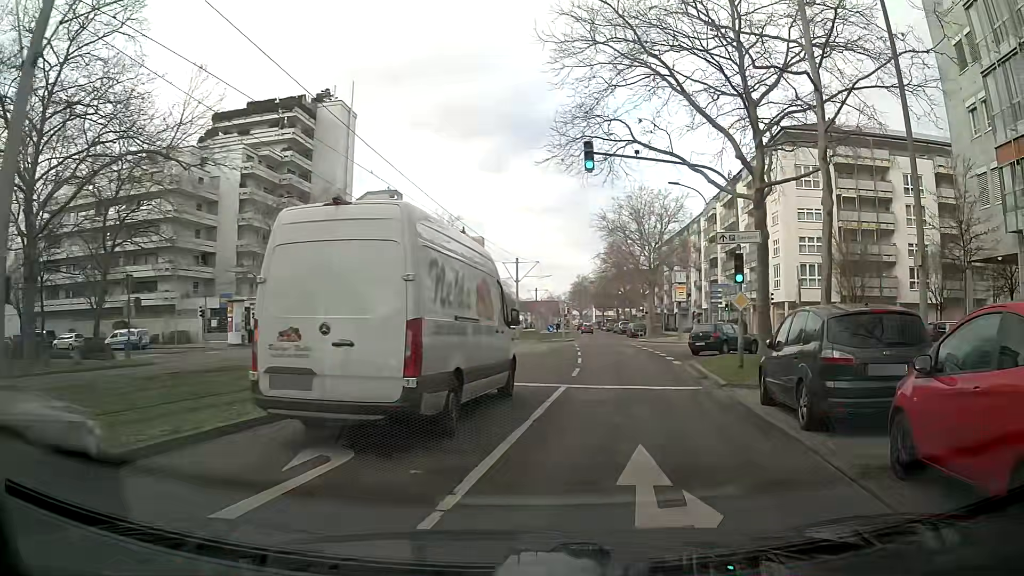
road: tertiary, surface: asphalt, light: Day
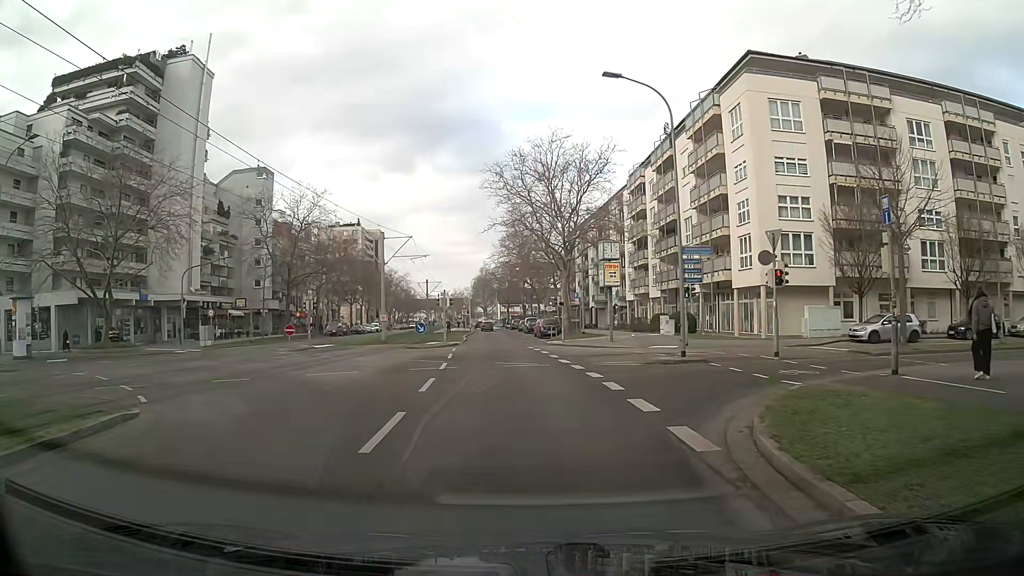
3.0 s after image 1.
(+2.3, +17.2) m; +8°
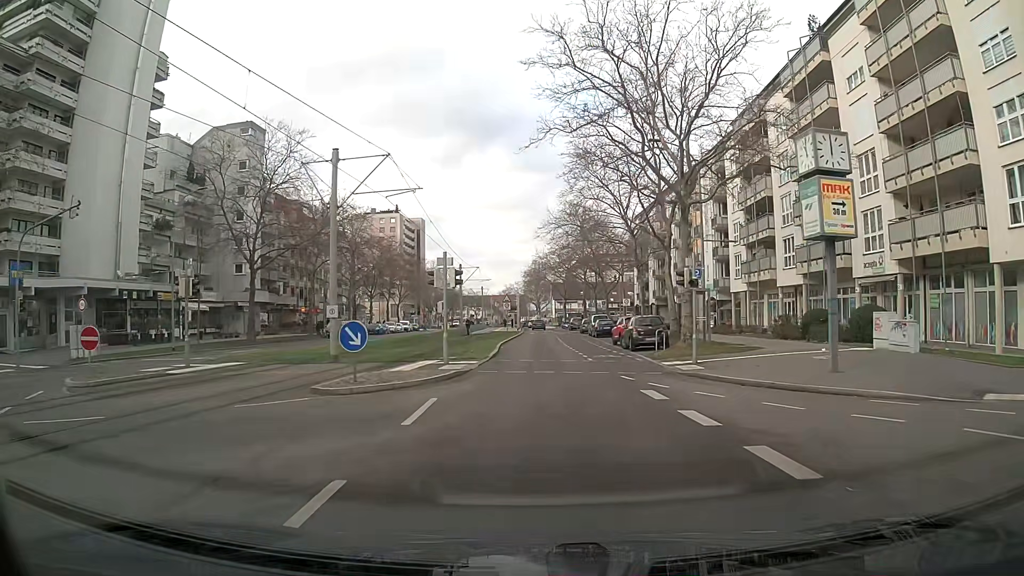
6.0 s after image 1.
(-1.3, +22.6) m; -5°
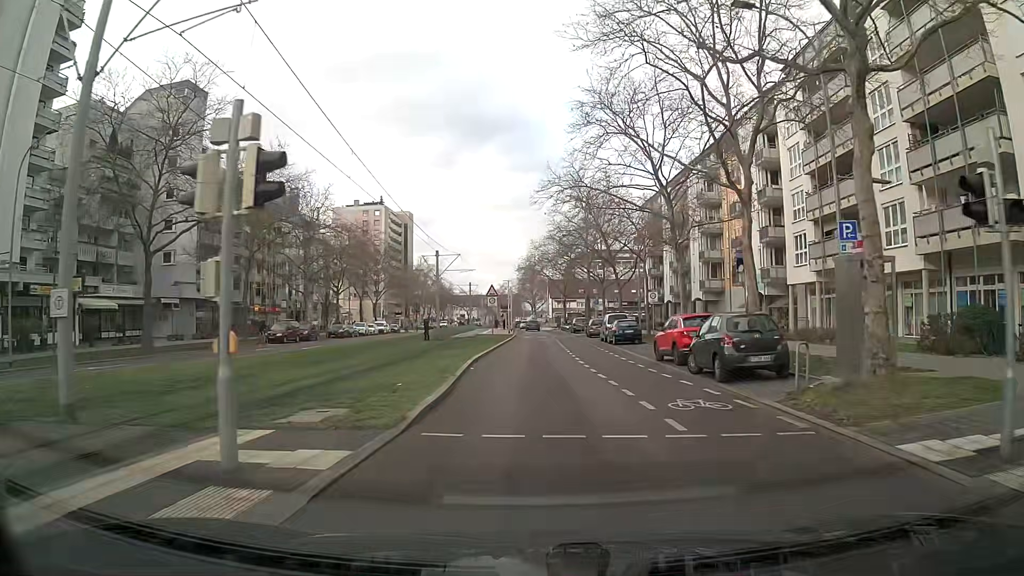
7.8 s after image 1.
(-0.1, +14.4) m; 0°
